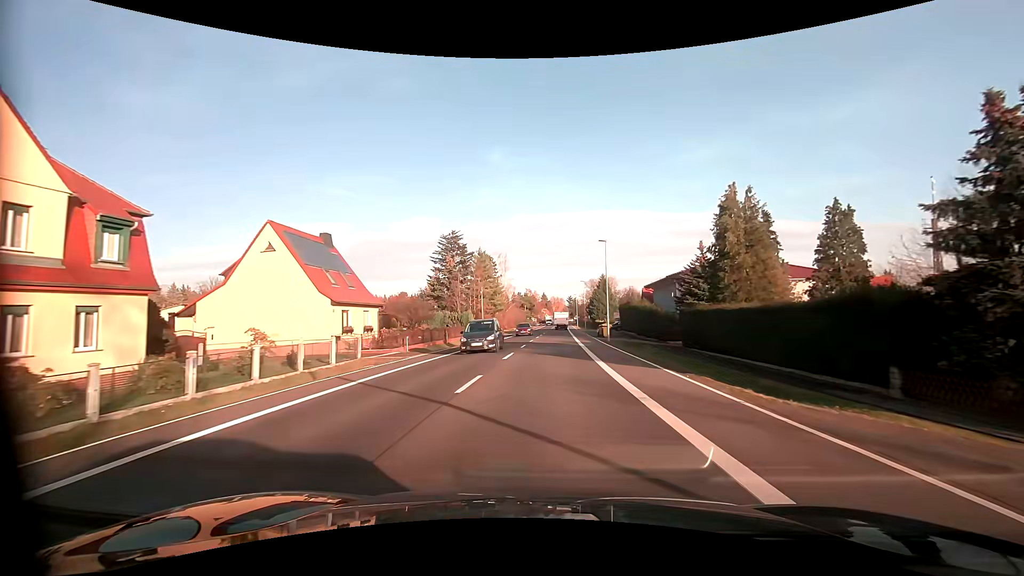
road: primary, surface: asphalt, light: Day
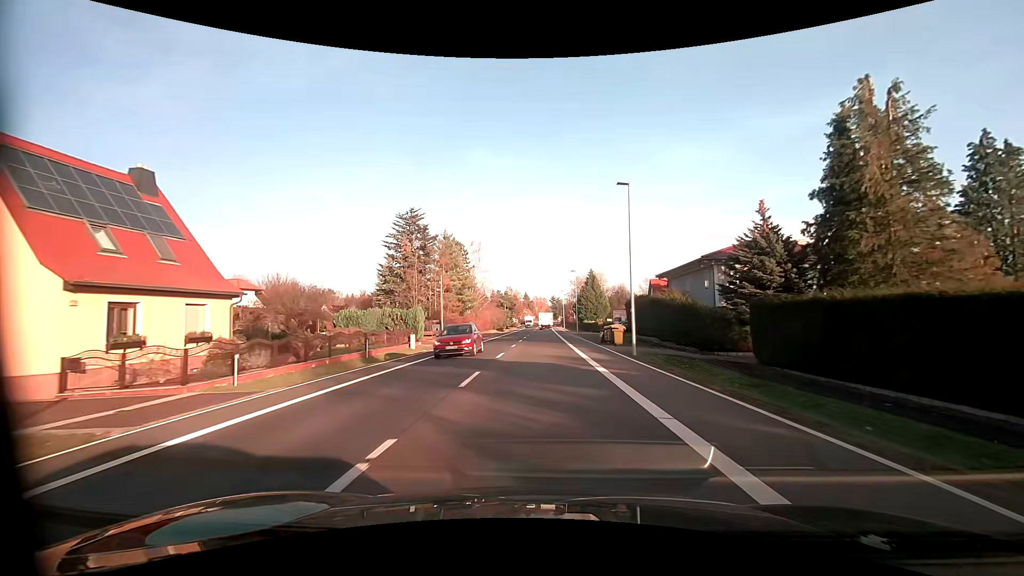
(+0.3, +17.1) m; +2°
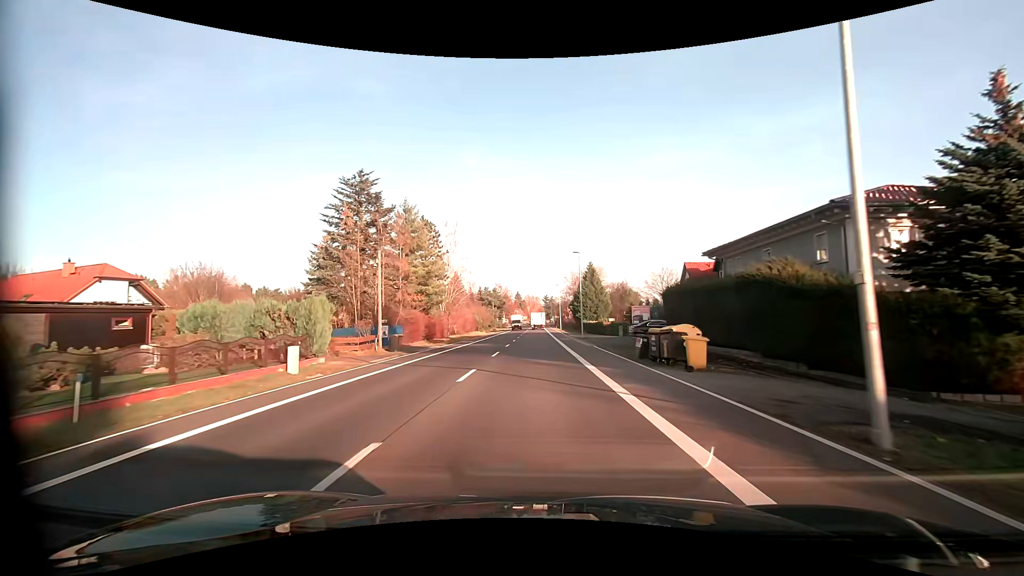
(+0.2, +17.2) m; +1°
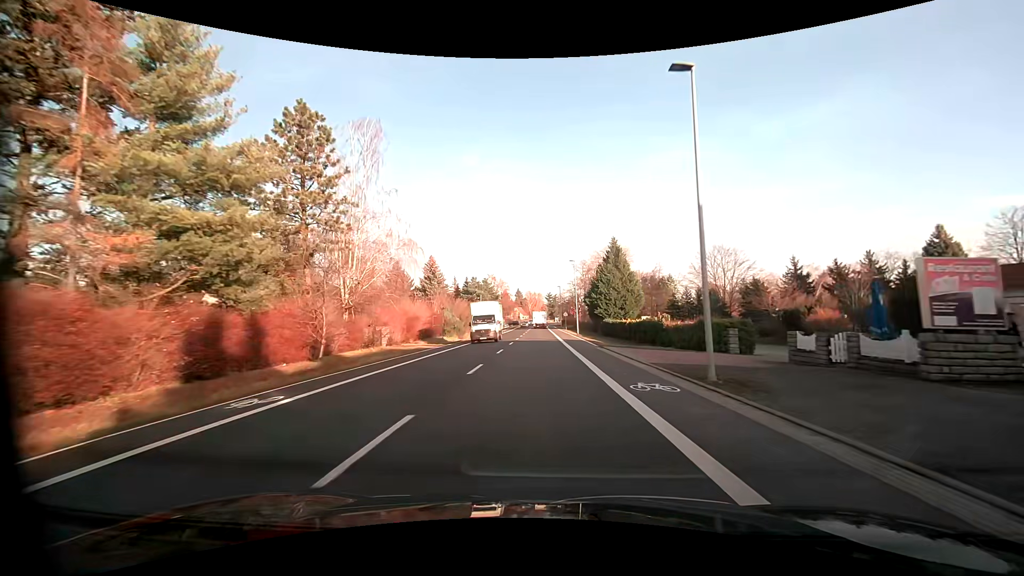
(0.0, +34.3) m; 0°
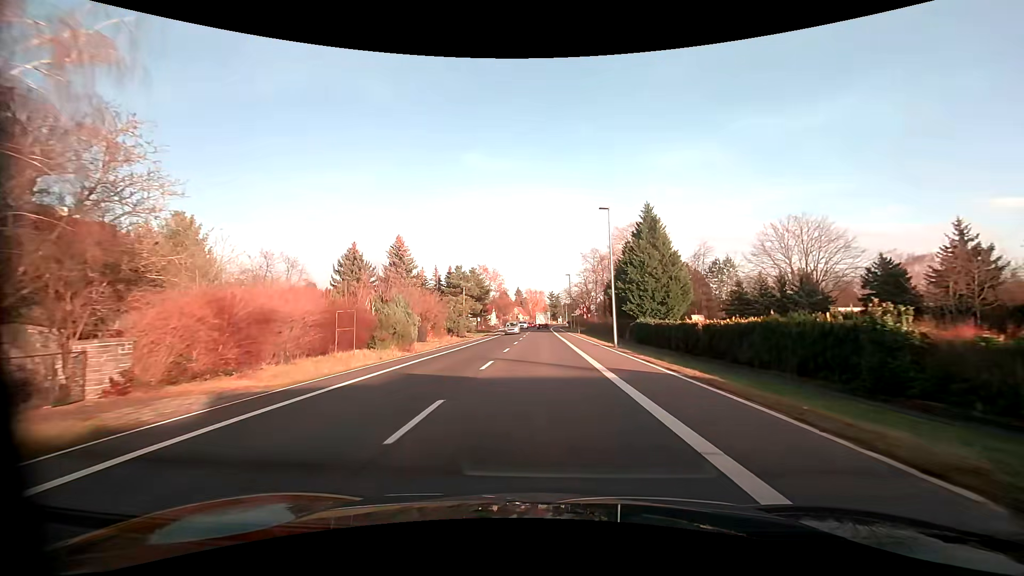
(-0.1, +25.6) m; 0°
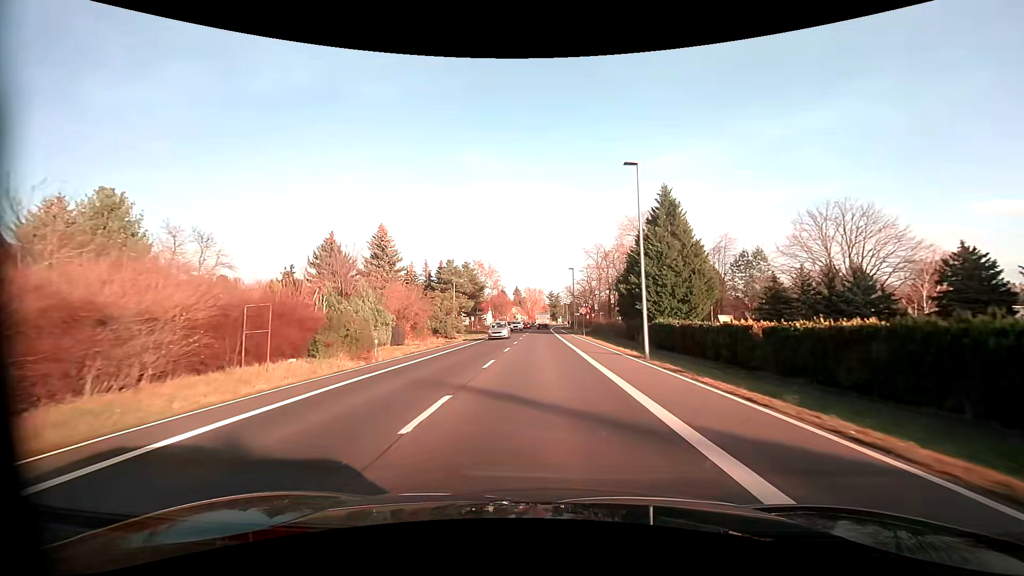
(0.0, +8.5) m; 0°
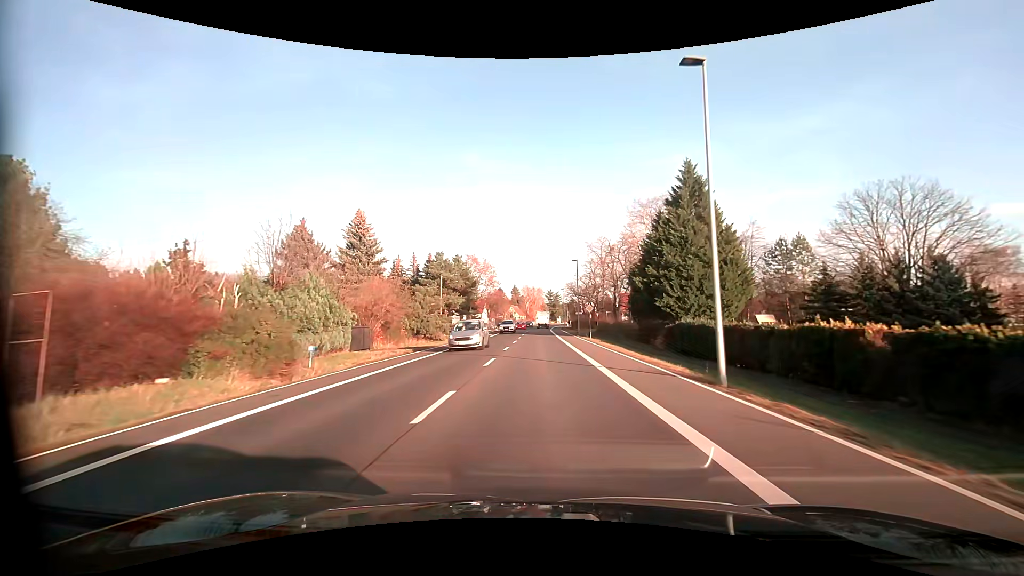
(0.0, +8.4) m; 0°
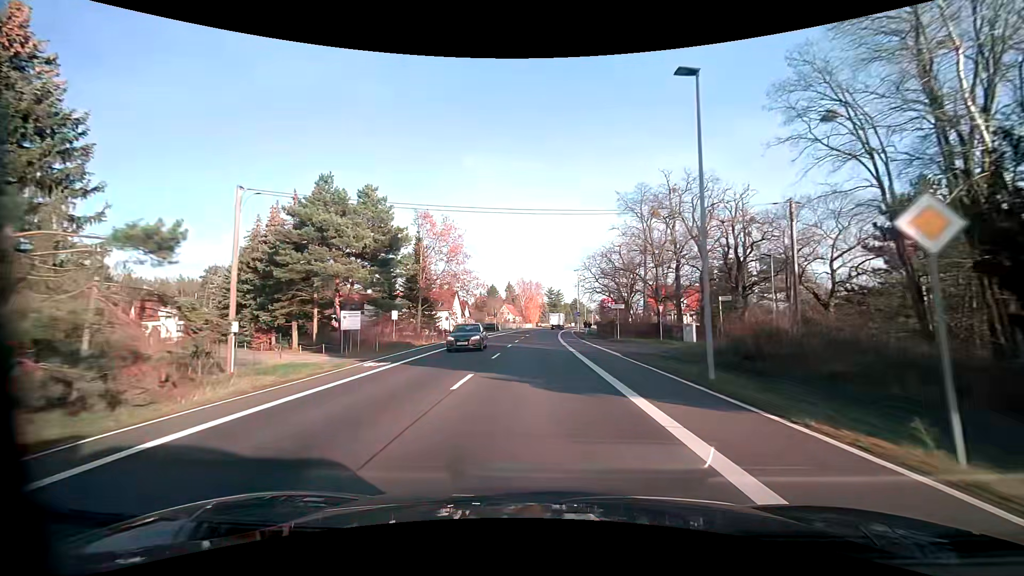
(+0.2, +41.7) m; 0°
(0, +10) (0, +20) (0, +30) (0, +40) (0, +50) (+1, +60) (+1, +70) (+2, +80) (+3, +90) (+4, +100) m
